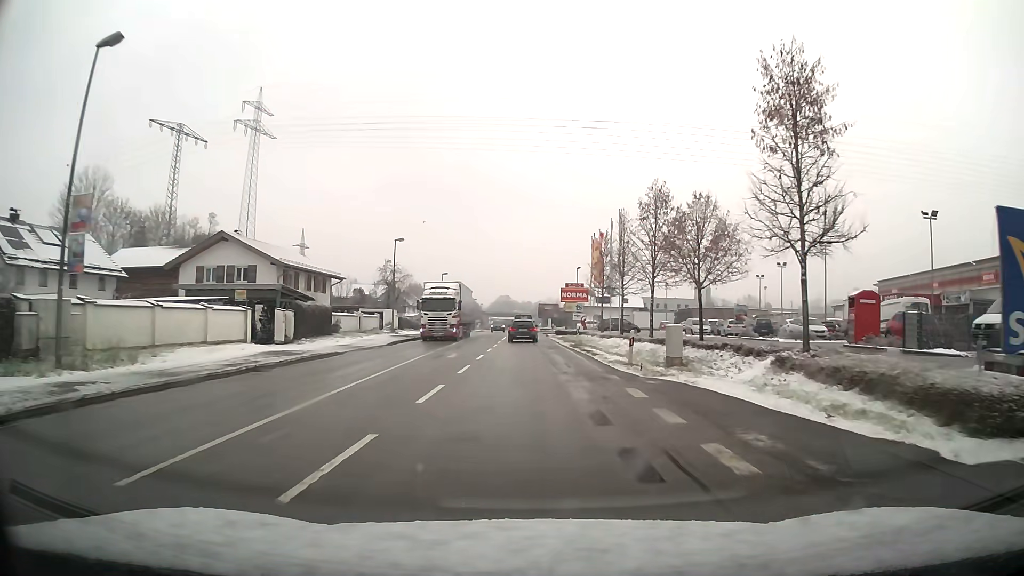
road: primary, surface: asphalt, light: Day
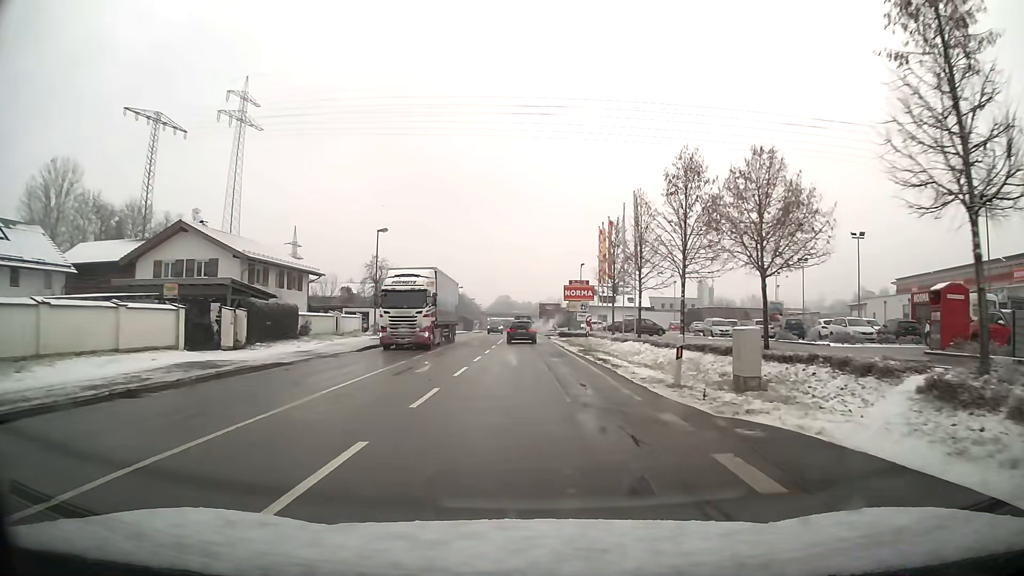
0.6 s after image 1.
(0.0, +6.5) m; 0°
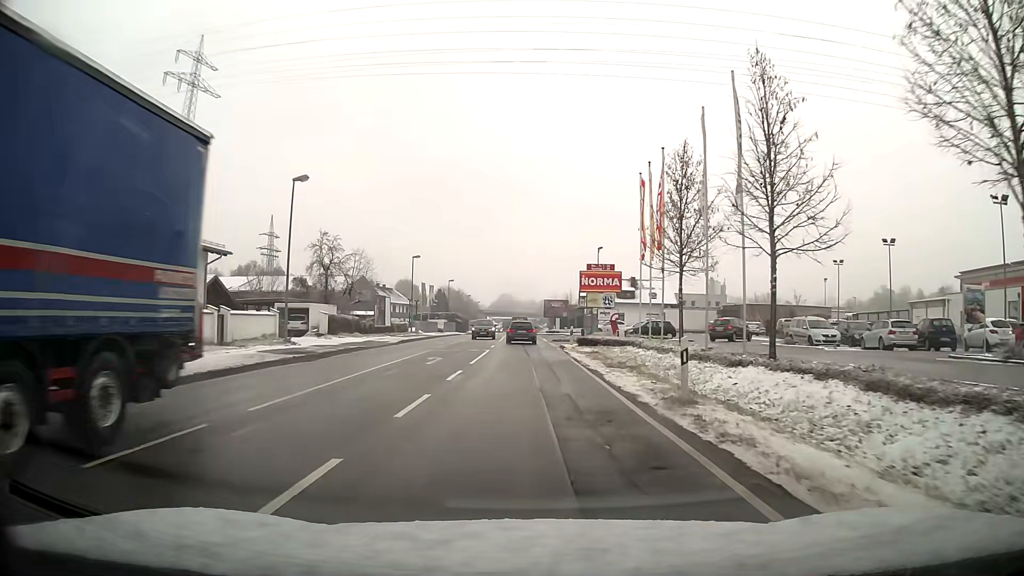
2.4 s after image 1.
(0.0, +18.8) m; 0°
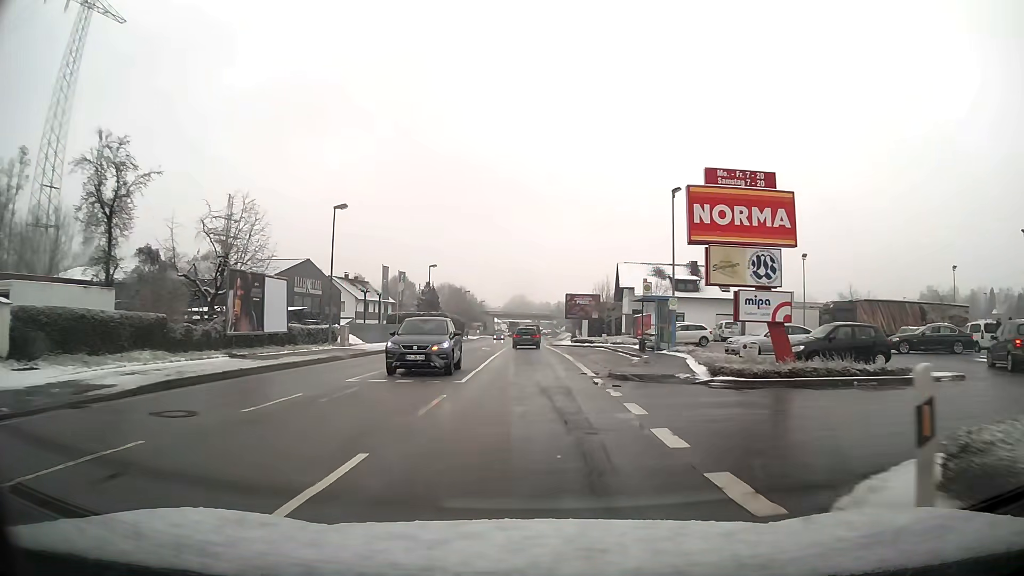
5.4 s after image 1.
(-0.4, +31.3) m; -1°
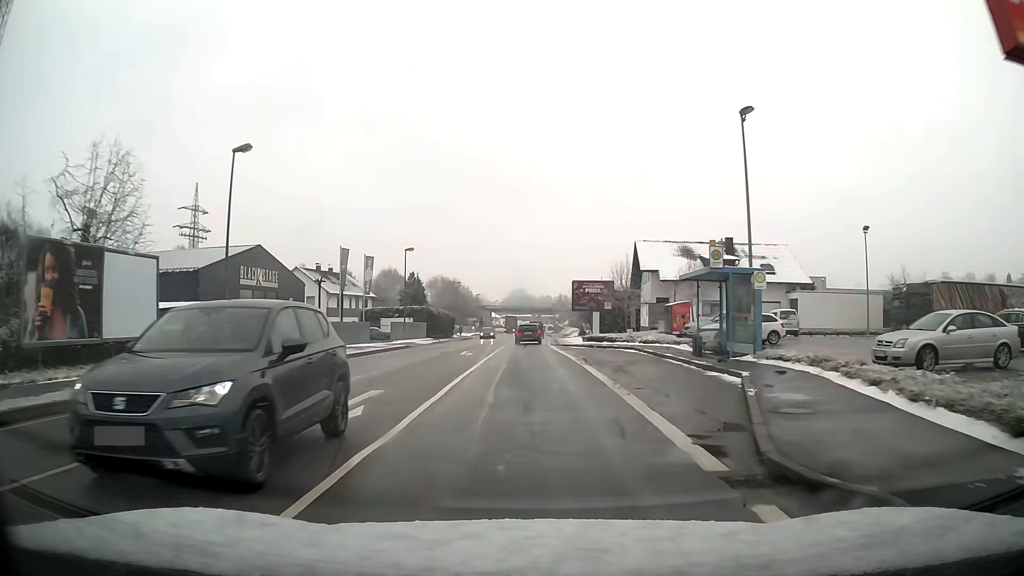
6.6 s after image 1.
(0.0, +13.3) m; 0°
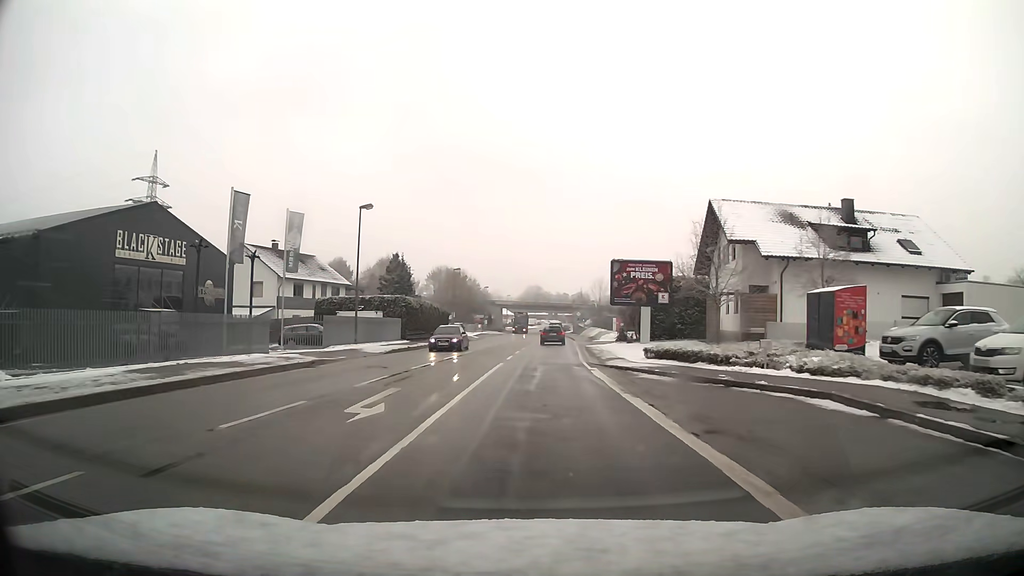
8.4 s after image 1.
(-0.3, +20.5) m; -1°
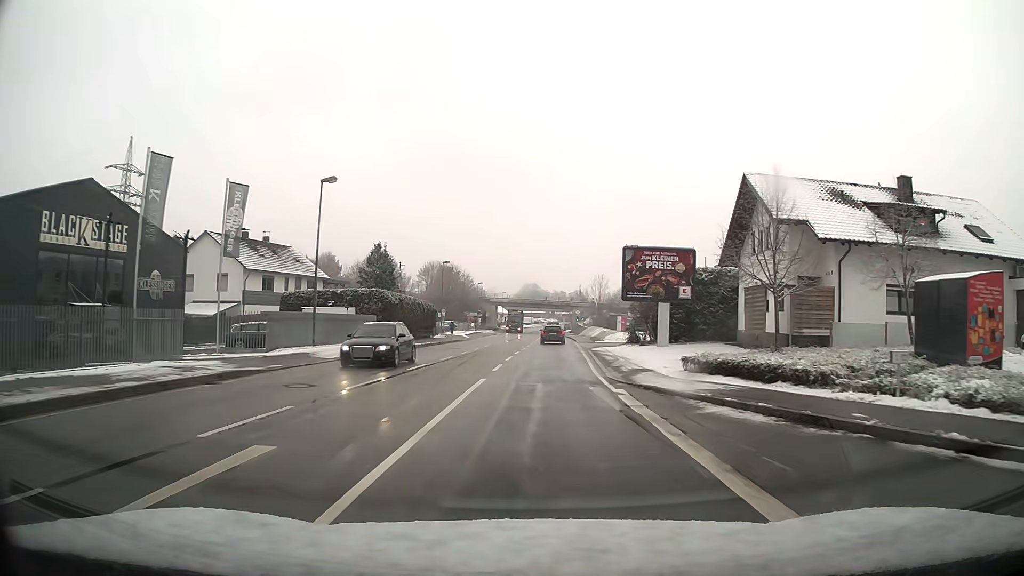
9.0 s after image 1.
(0.0, +7.0) m; +1°
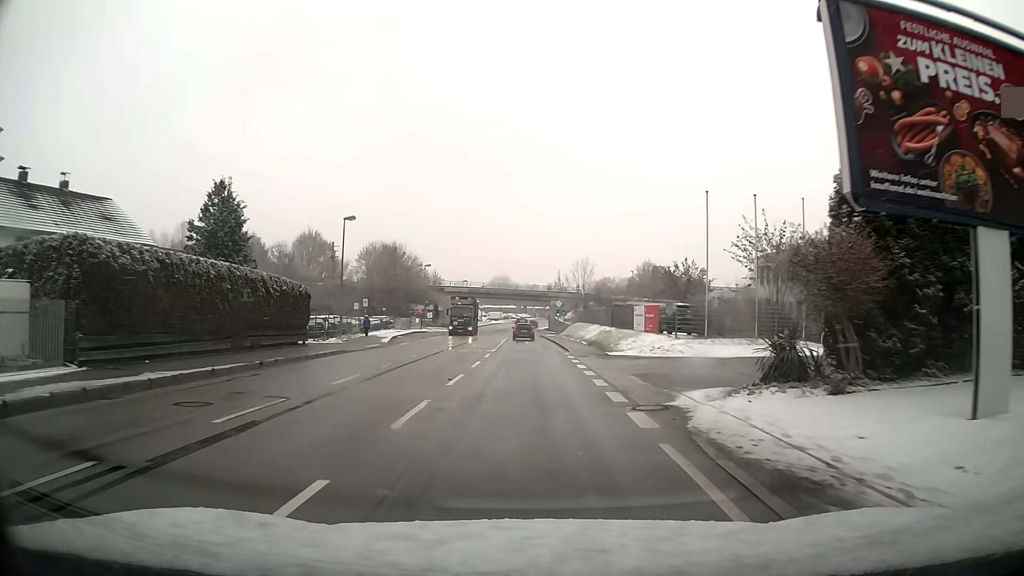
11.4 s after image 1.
(+0.6, +28.5) m; +2°
